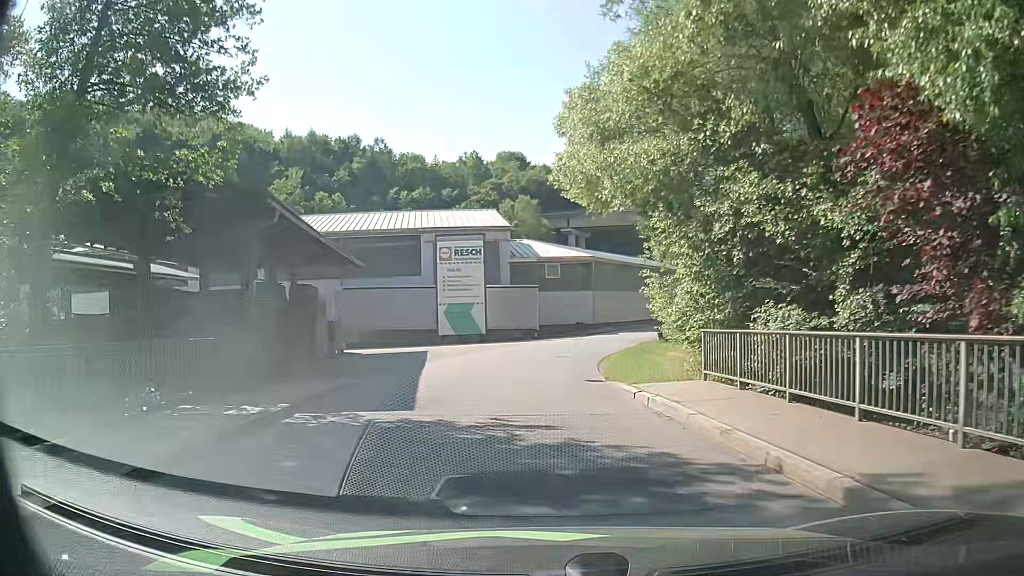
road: residential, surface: asphalt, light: Day
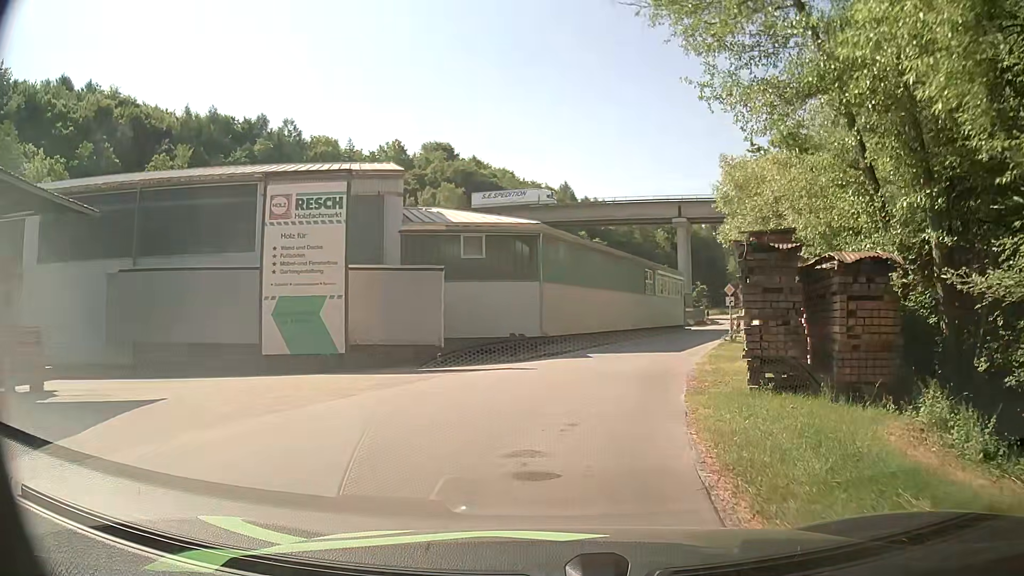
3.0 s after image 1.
(+0.3, +20.4) m; +6°
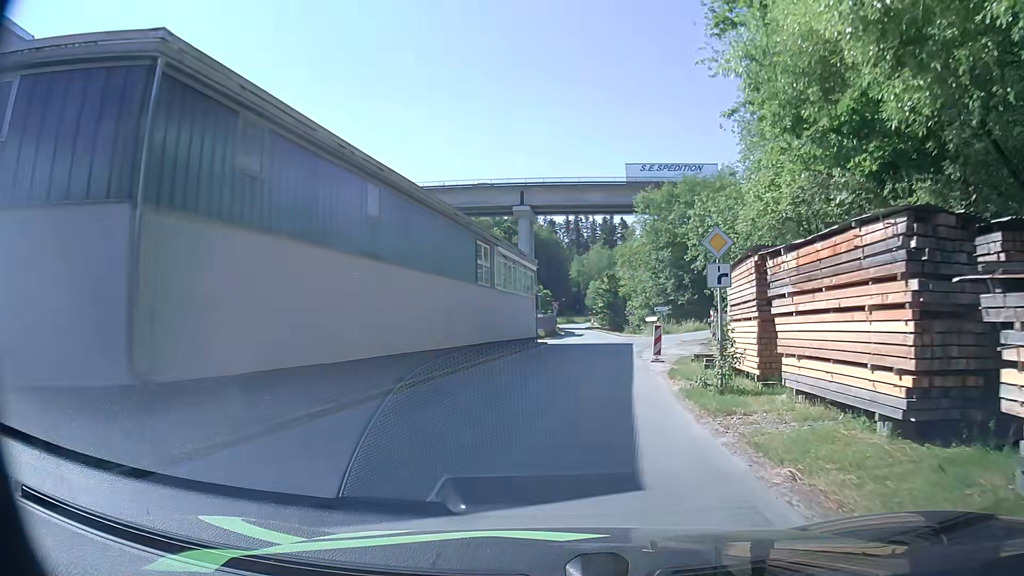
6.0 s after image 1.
(+2.7, +21.5) m; +14°
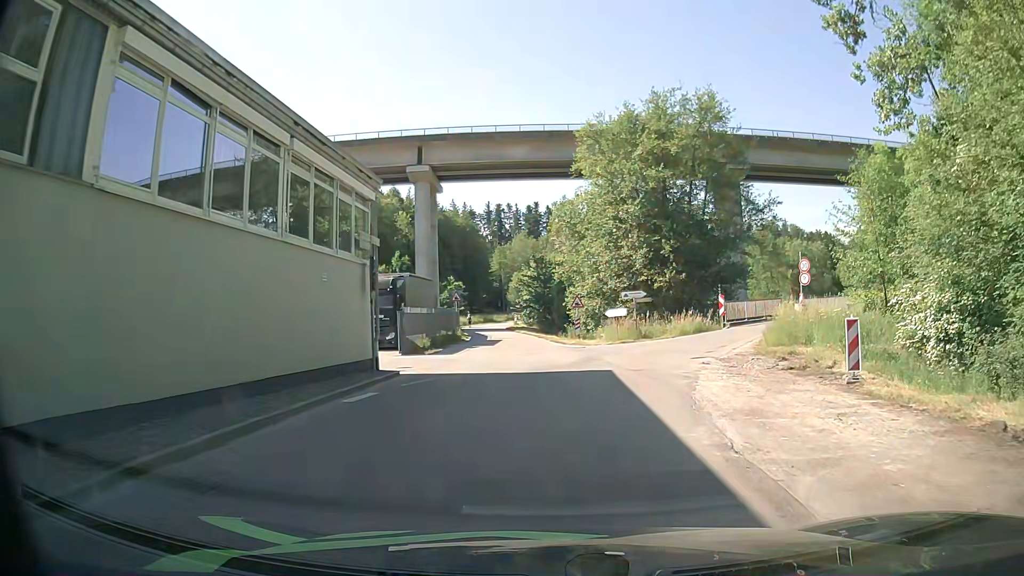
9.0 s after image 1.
(+1.7, +25.4) m; +6°
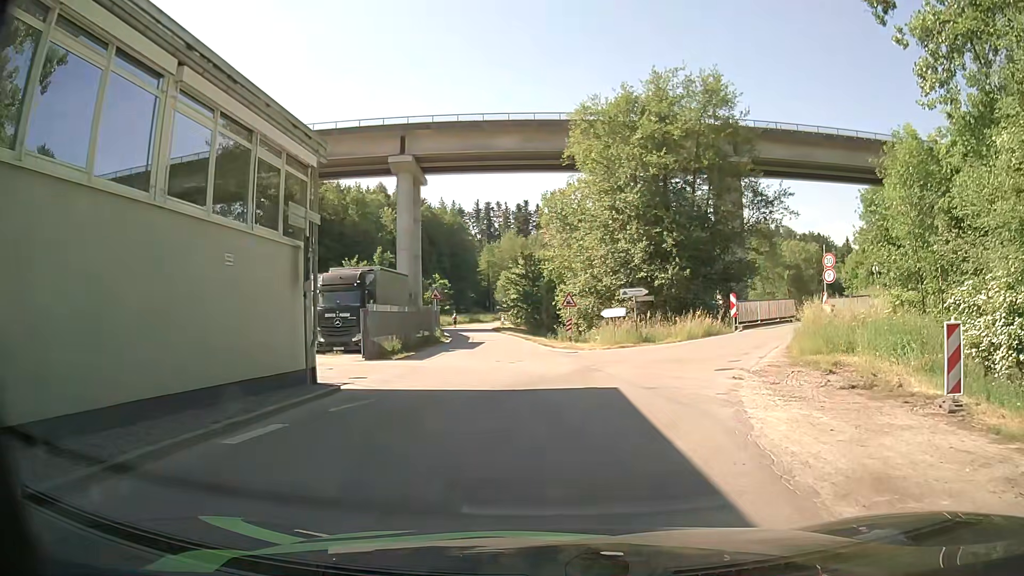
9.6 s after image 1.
(0.0, +4.0) m; 0°
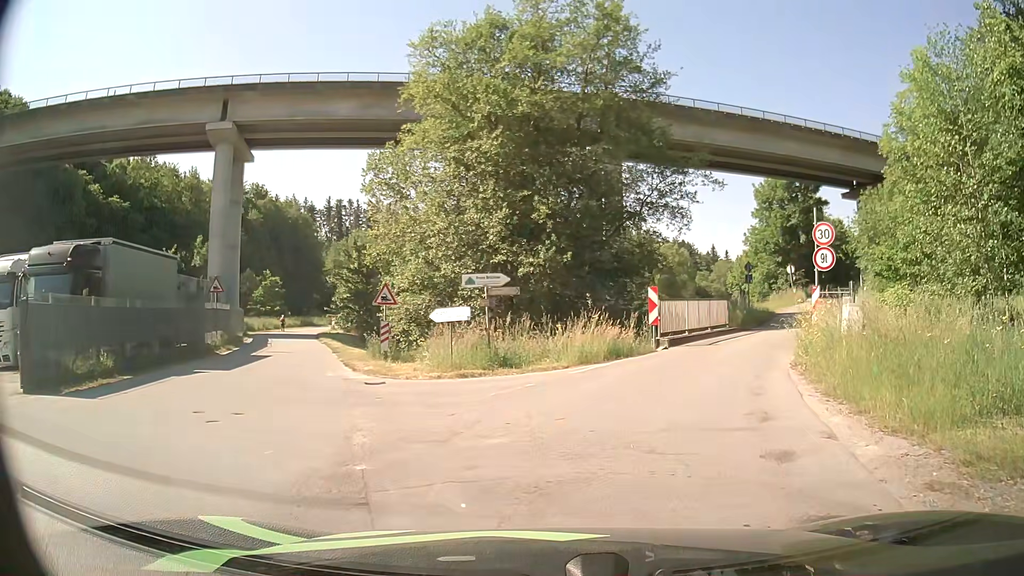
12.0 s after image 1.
(+1.2, +12.0) m; +13°
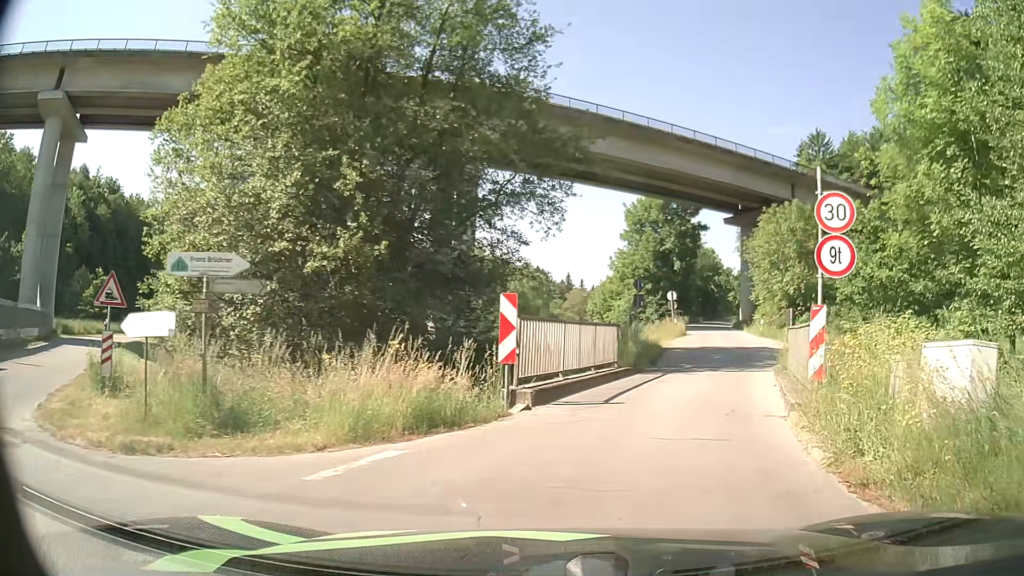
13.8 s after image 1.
(+0.8, +8.2) m; +12°
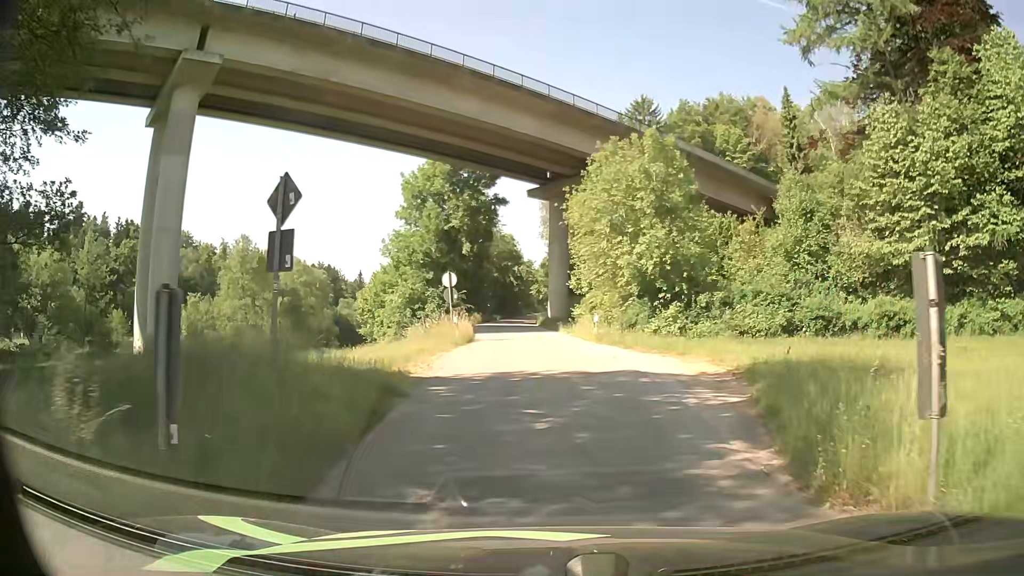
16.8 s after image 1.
(+3.5, +15.9) m; +19°
(0, +10) (0, +20) (-1, +30) (-1, +40) (-2, +50) (-3, +60) (-3, +70) (-3, +80) (-3, +90) (-2, +100) m
